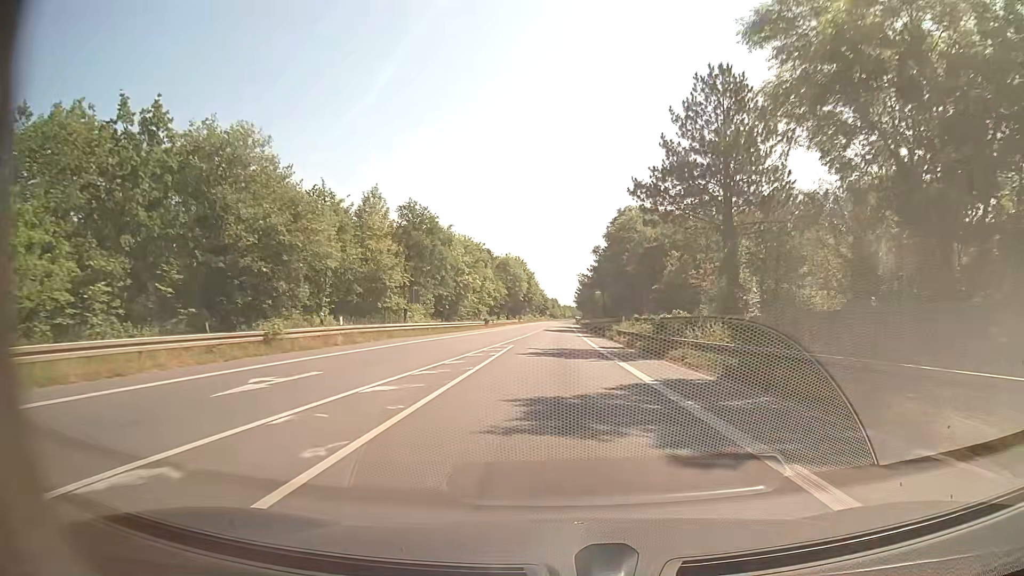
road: secondary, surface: asphalt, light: Day
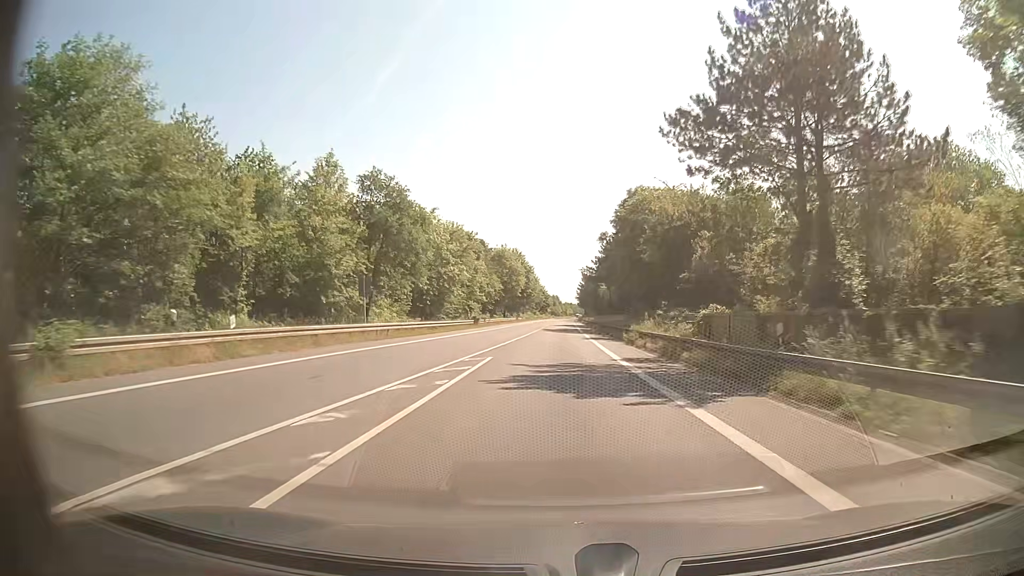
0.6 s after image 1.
(-0.1, +11.3) m; 0°
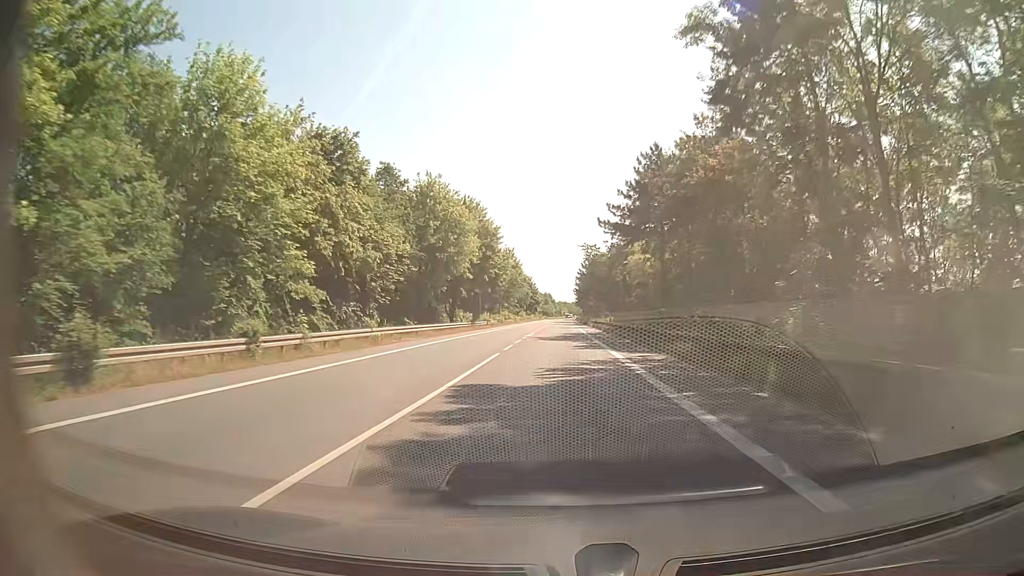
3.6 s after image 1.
(-0.1, +56.6) m; 0°
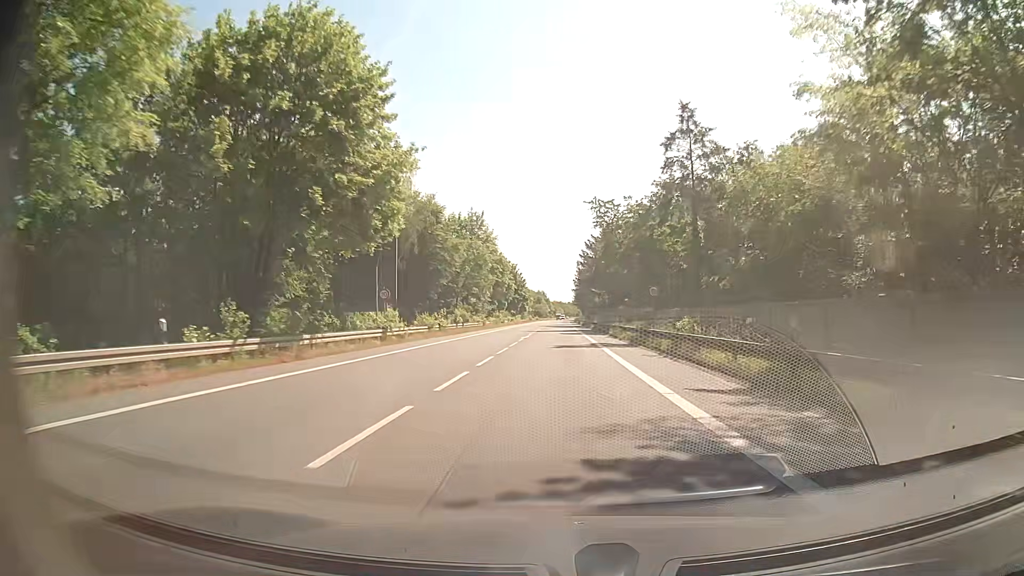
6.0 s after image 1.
(+0.2, +45.2) m; 0°
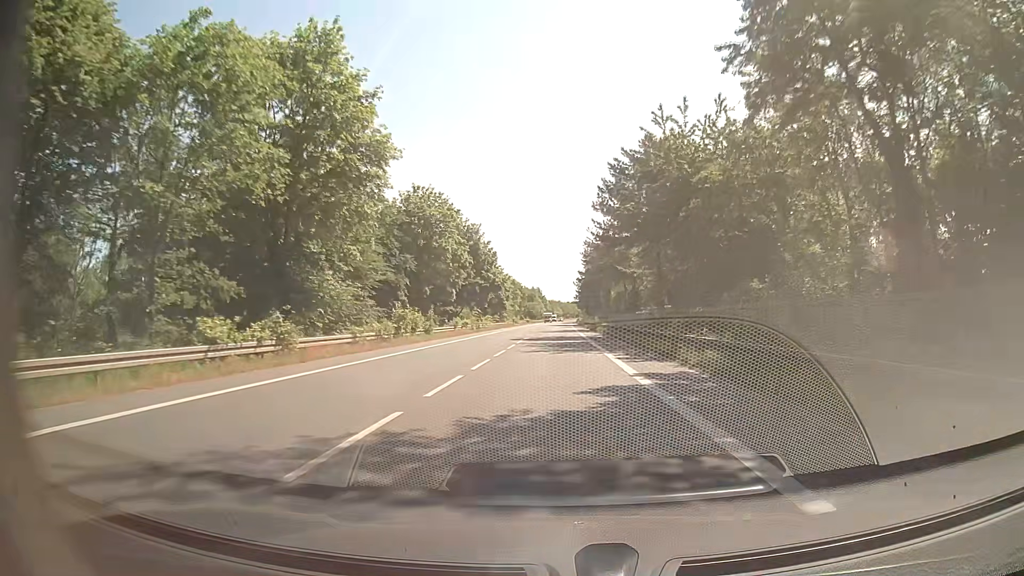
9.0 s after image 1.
(+0.4, +56.5) m; 0°
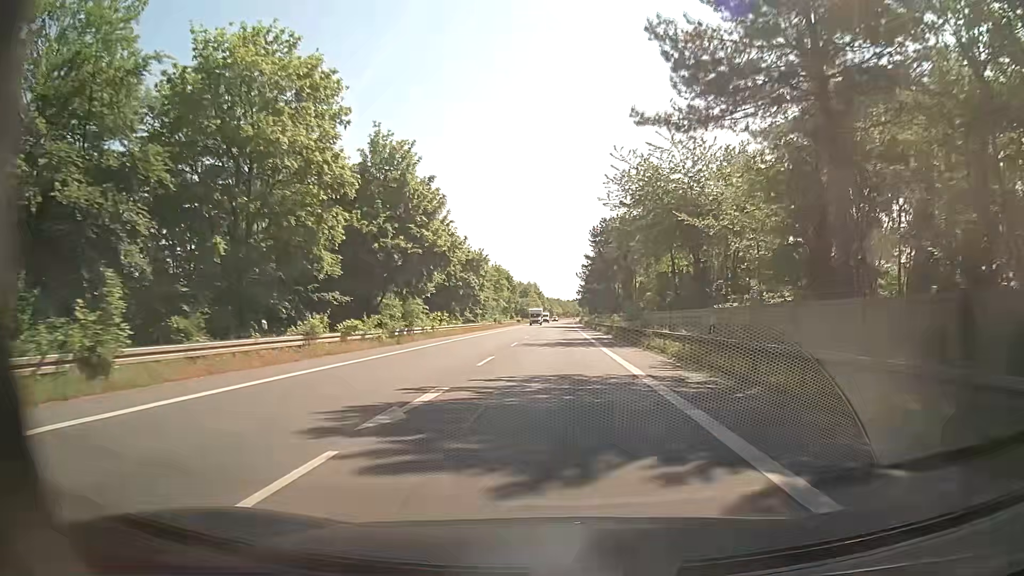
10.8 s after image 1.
(+0.1, +33.8) m; 0°
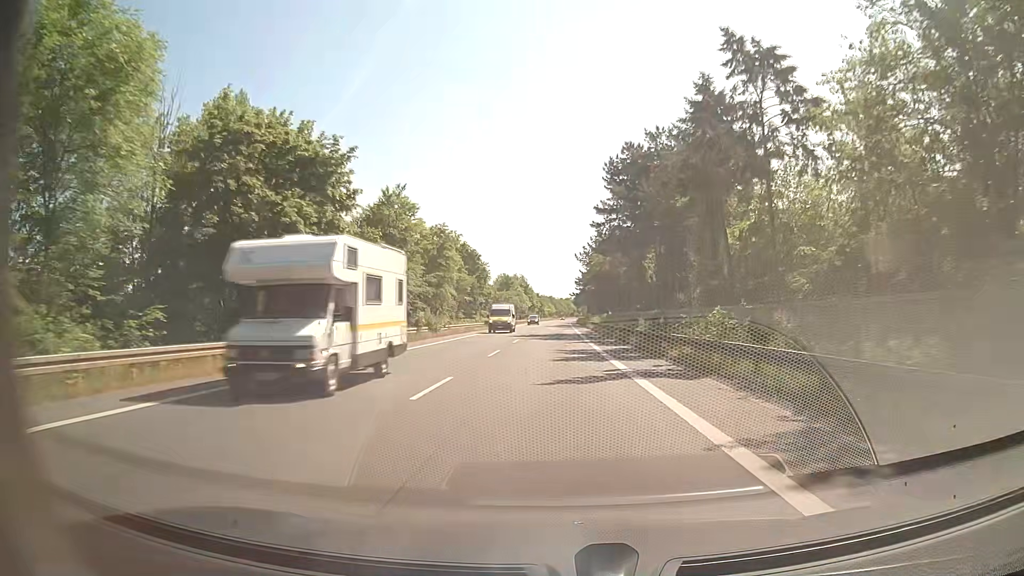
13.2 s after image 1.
(+0.3, +45.1) m; 0°
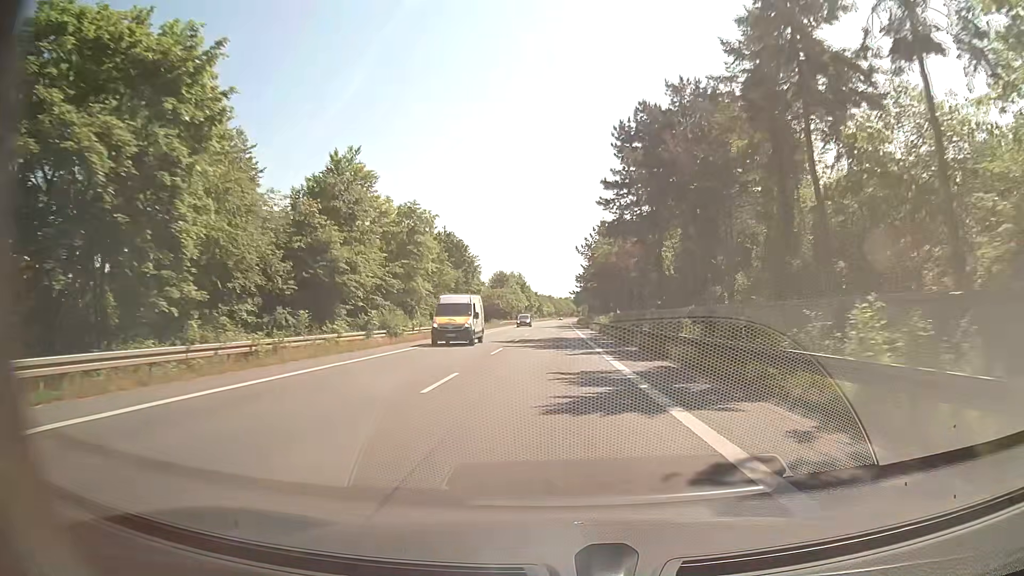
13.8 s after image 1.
(+0.1, +11.3) m; 0°
(0, +10) (0, +20) (0, +30) (0, +40) (0, +50) (0, +60) (0, +70) (0, +80) (0, +90) (0, +100) m
